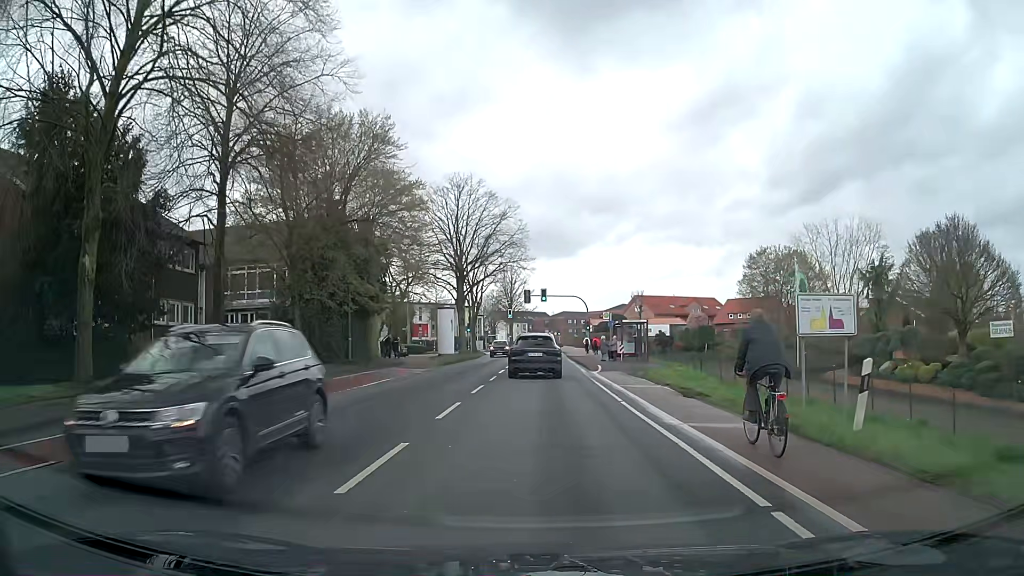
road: secondary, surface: asphalt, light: Day
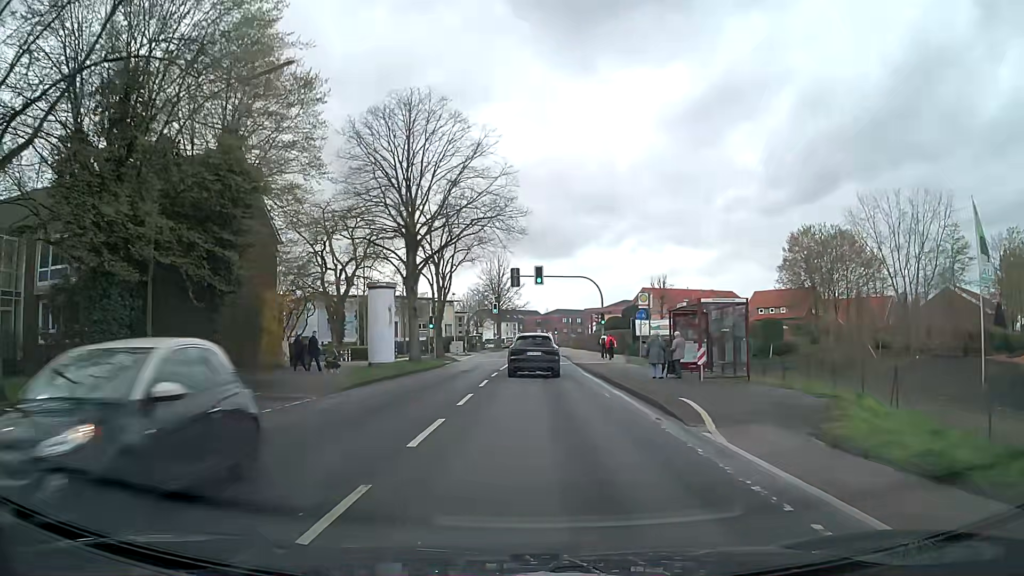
(0.0, +21.0) m; +1°
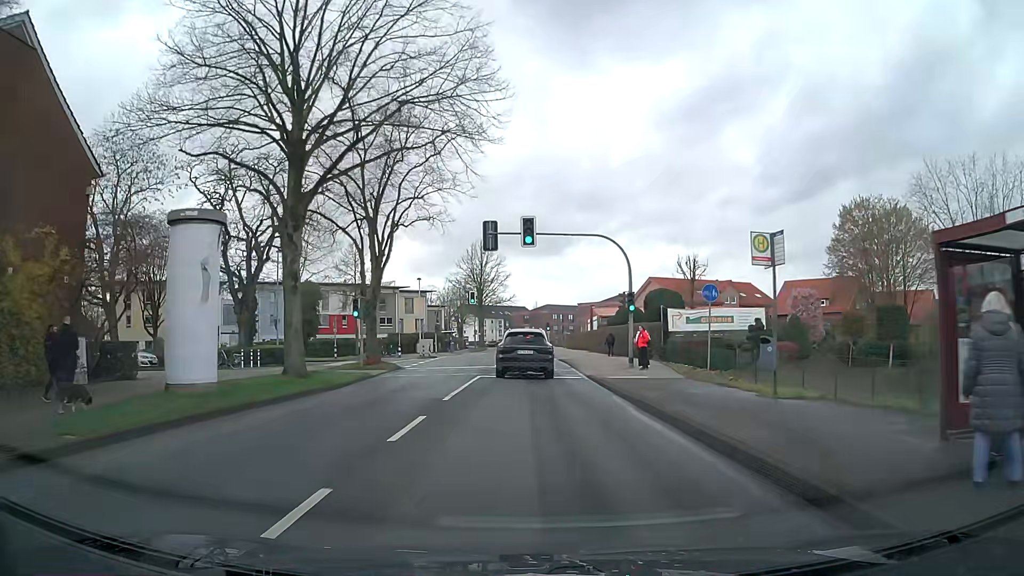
(+0.1, +18.1) m; +1°
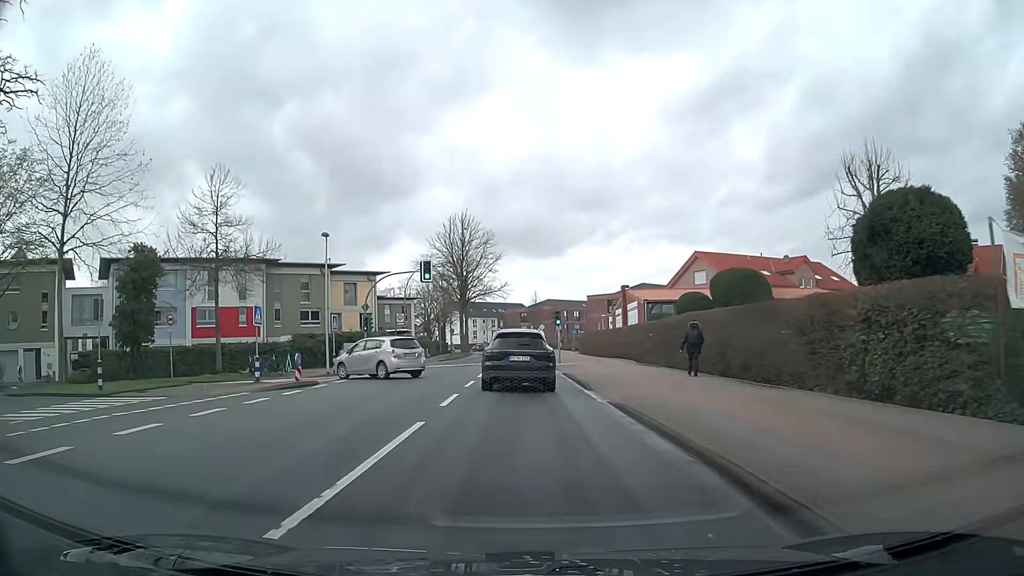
(+0.2, +30.2) m; 0°
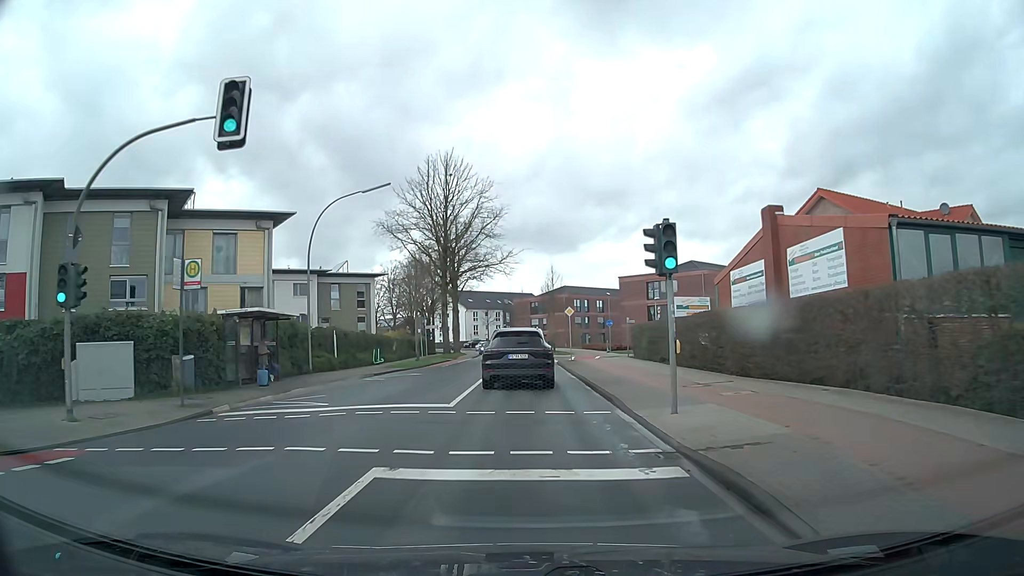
(-0.5, +30.2) m; -1°
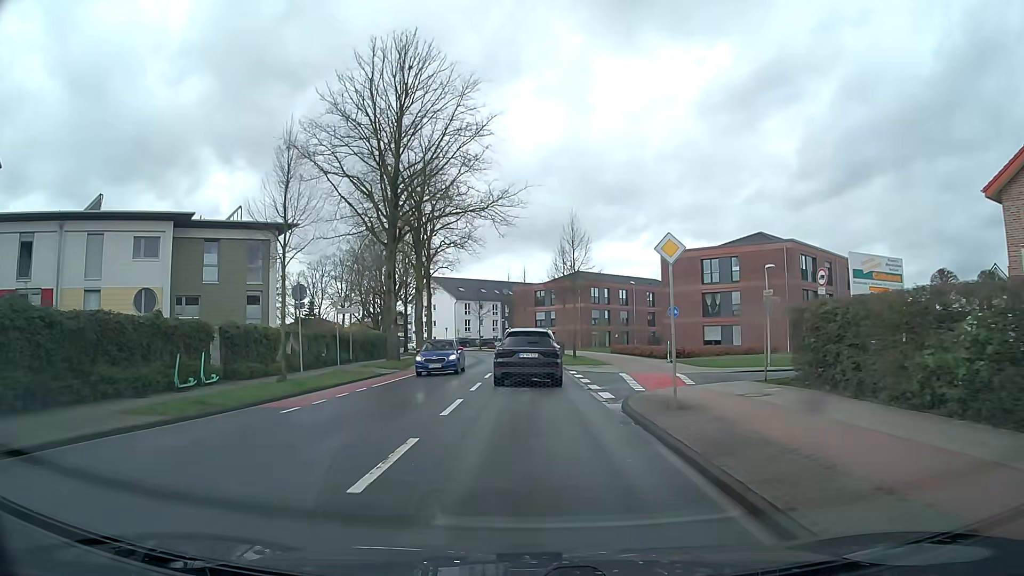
(0.0, +26.9) m; 0°
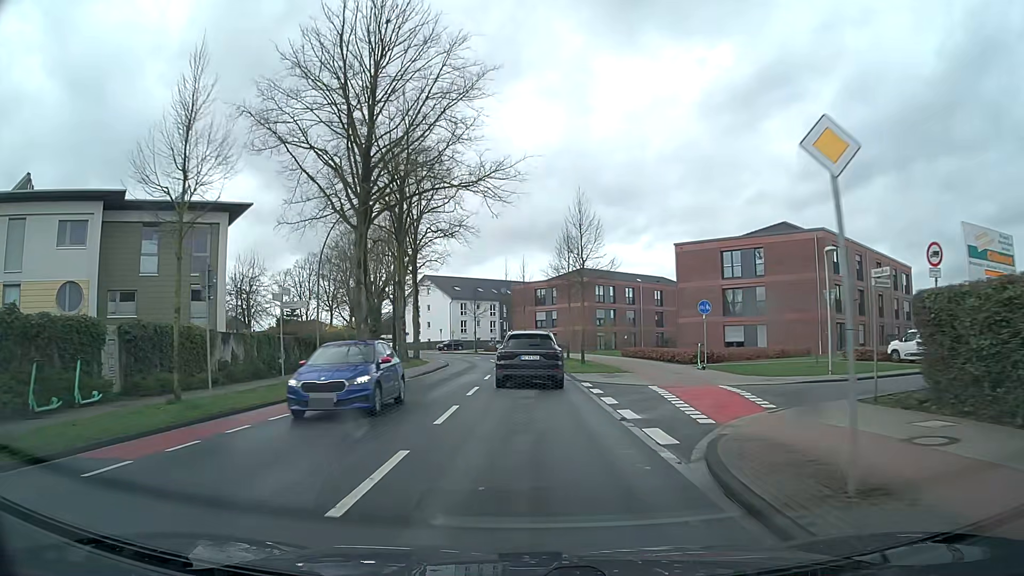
(0.0, +6.8) m; 0°
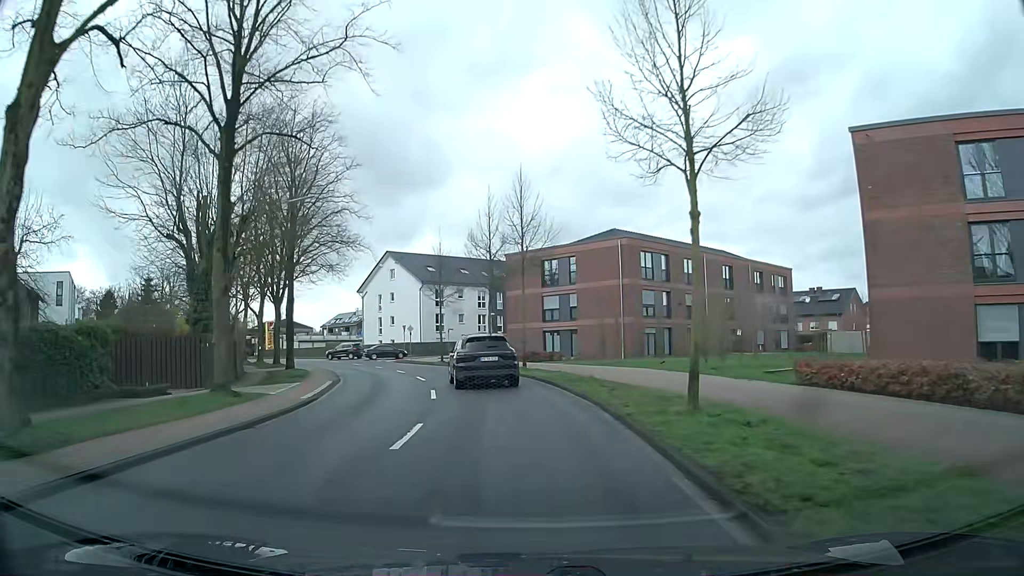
(-0.1, +33.8) m; -1°
(0, +10) (-1, +20) (-3, +30) (-5, +39) (-9, +49) (-13, +58) (-18, +67) (-23, +75) (-30, +82) (-37, +89) m
